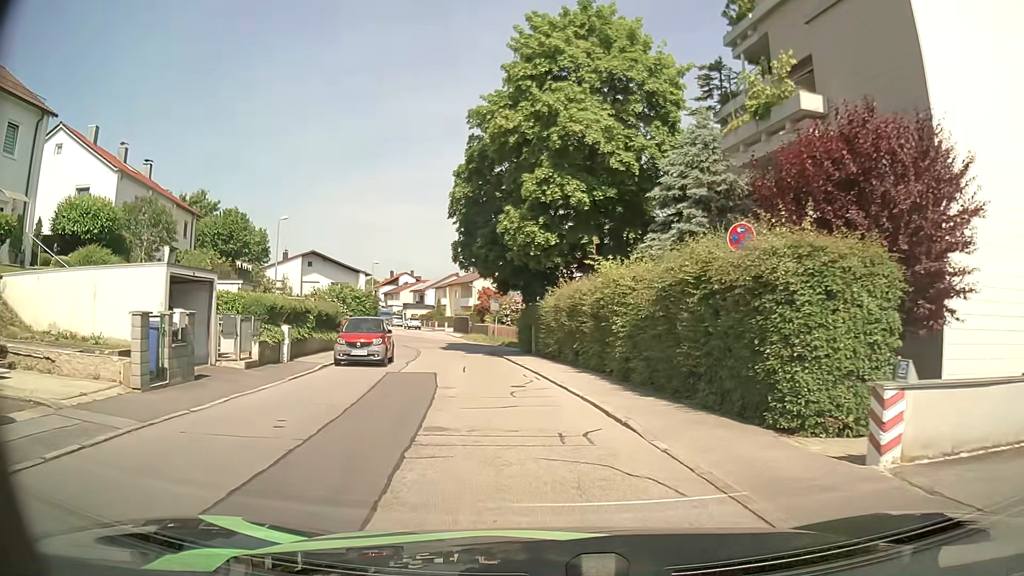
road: residential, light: Day
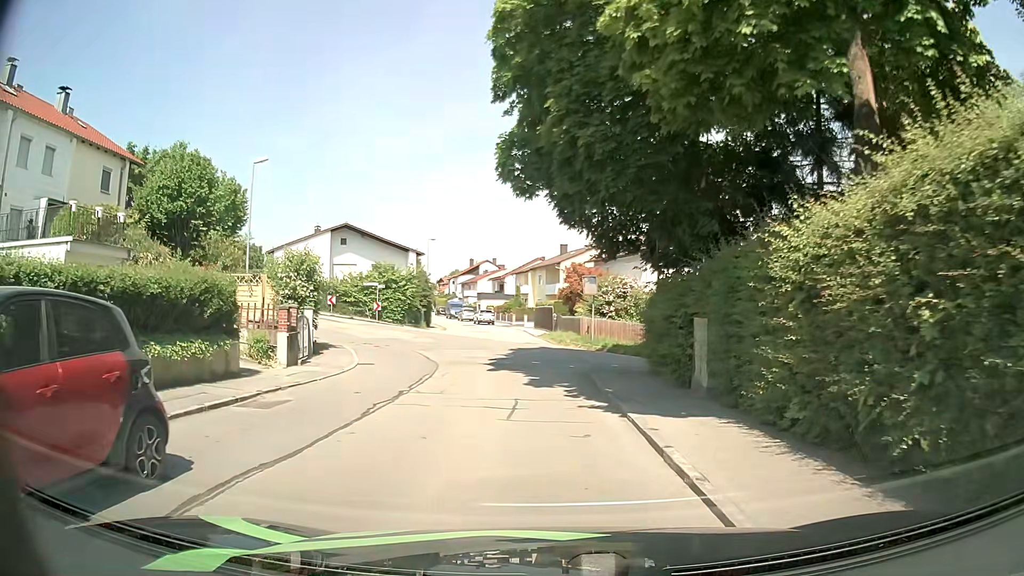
(-1.5, +18.9) m; -8°
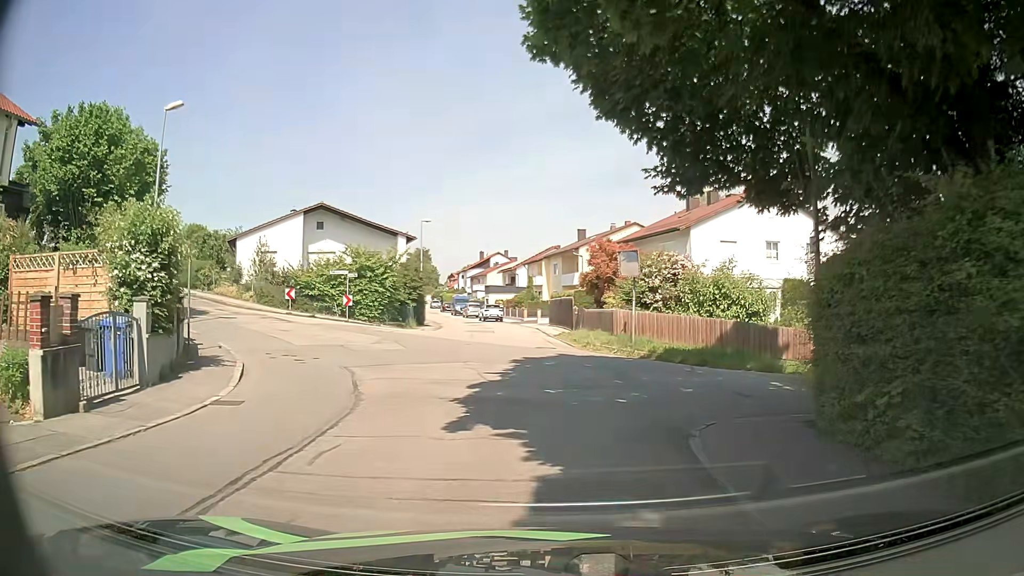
(-0.1, +9.9) m; 0°
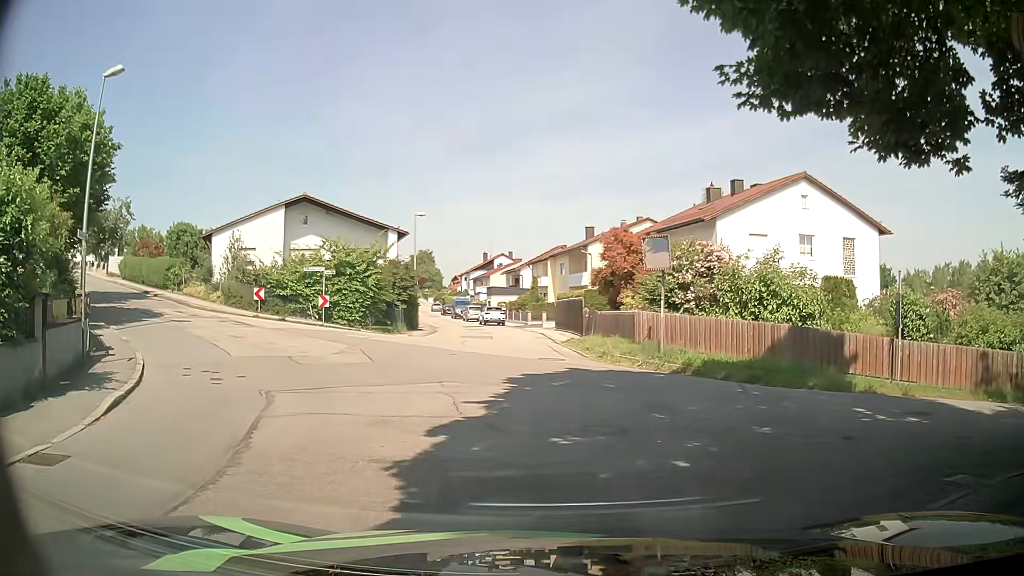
(-0.1, +4.4) m; -1°
